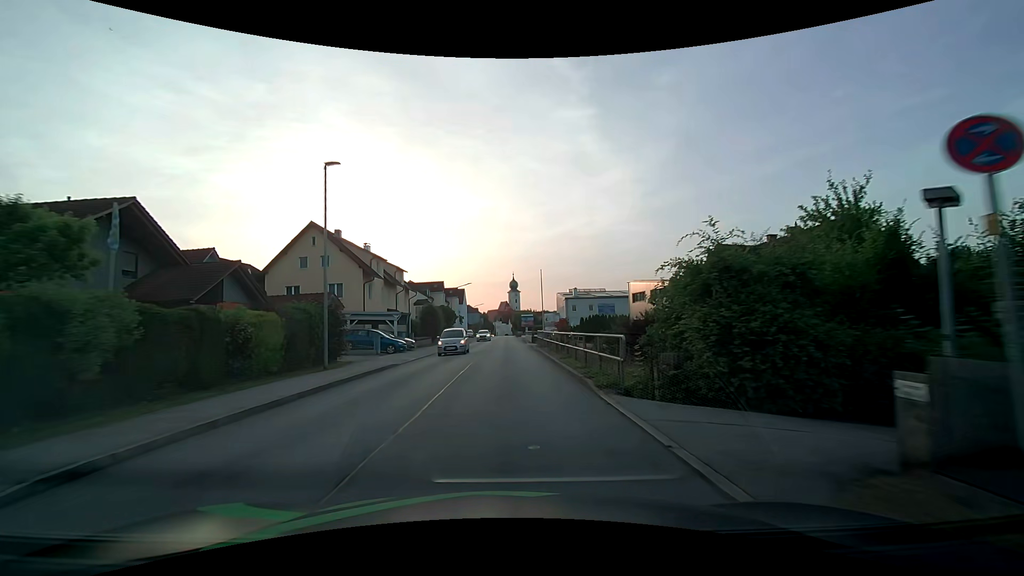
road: unclassified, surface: asphalt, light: Day
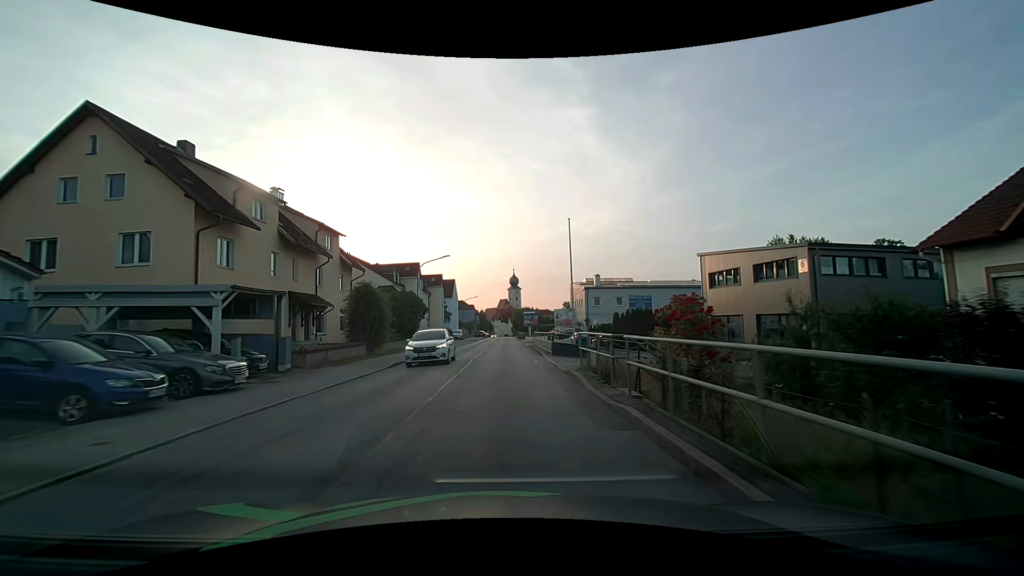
(-0.1, +23.2) m; 0°
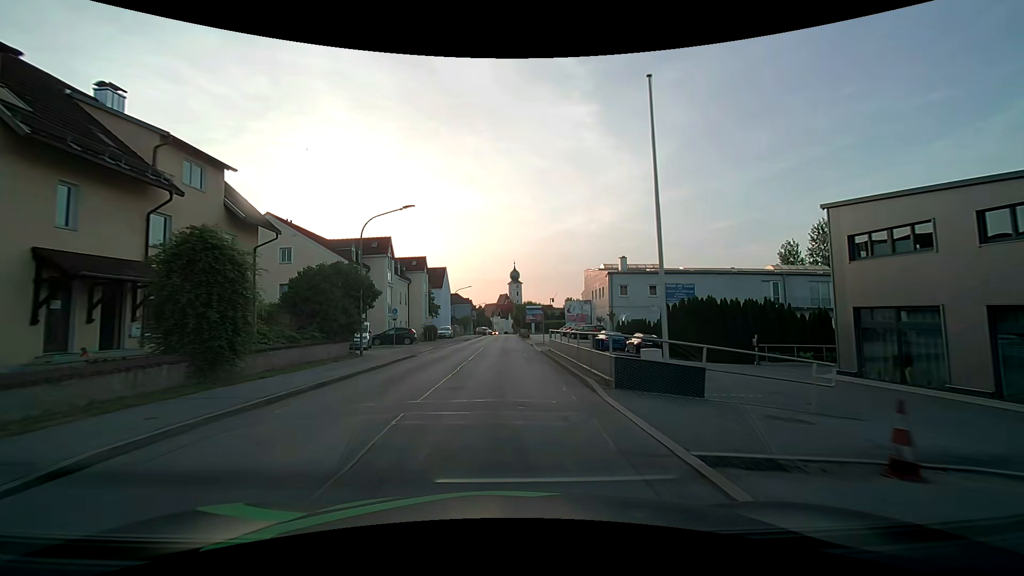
(-0.1, +15.3) m; 0°
(0, +10) (0, +20) (0, +30) (0, +40) (0, +50) (0, +60) (0, +70) (0, +80) (0, +90) (0, +100) m
